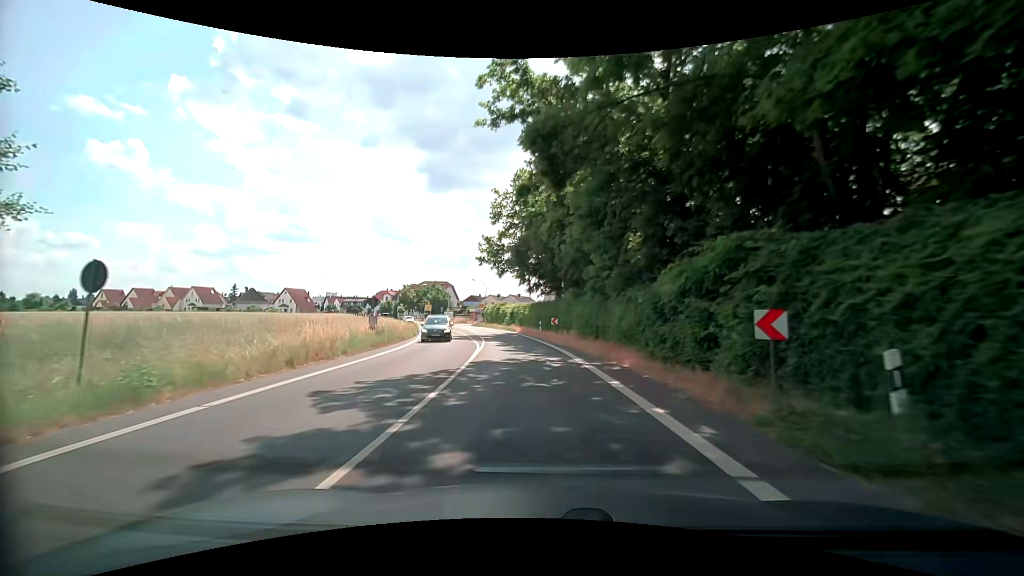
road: secondary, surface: asphalt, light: Day
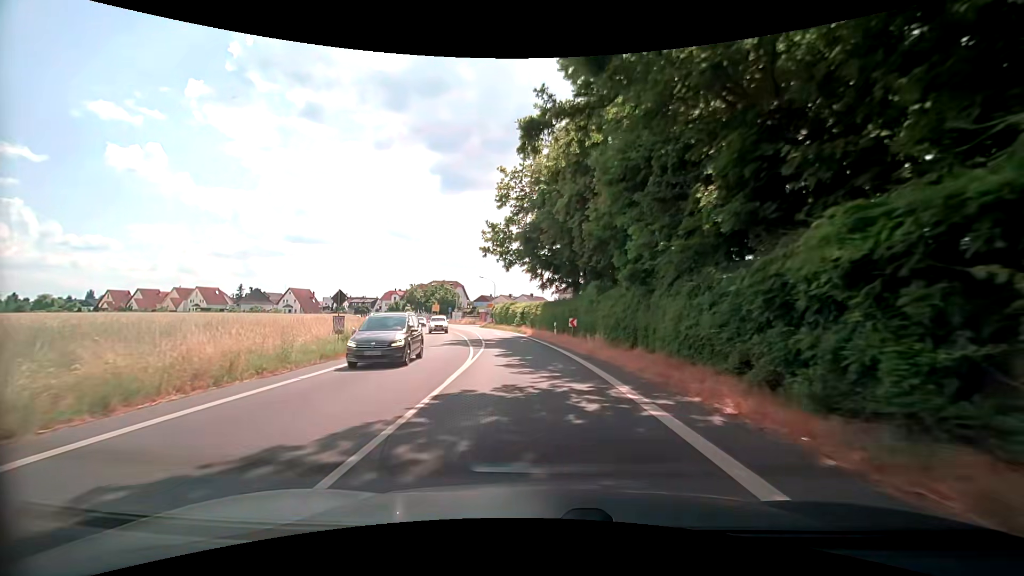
(0.0, +7.0) m; -1°
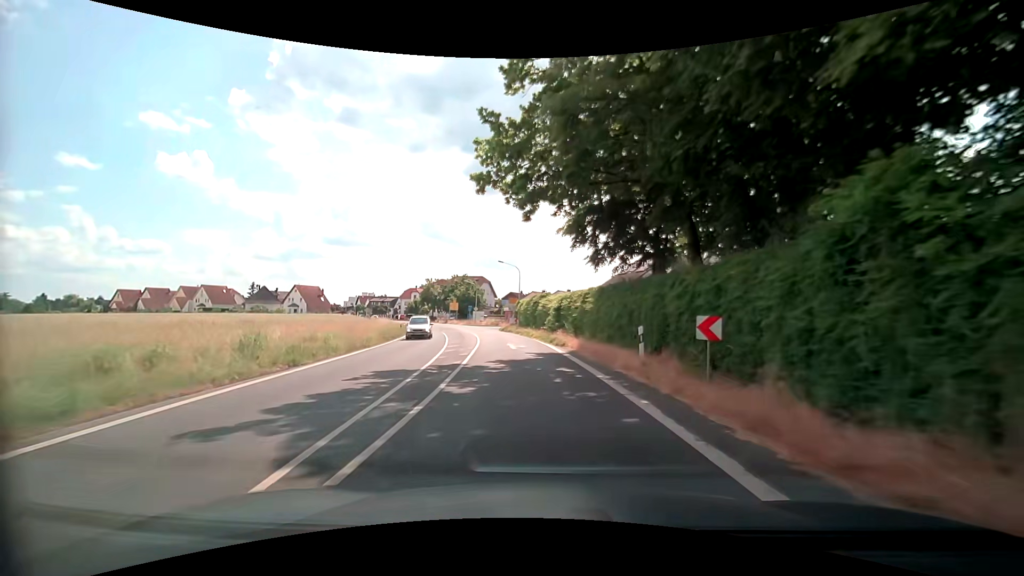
(-0.7, +20.6) m; -4°
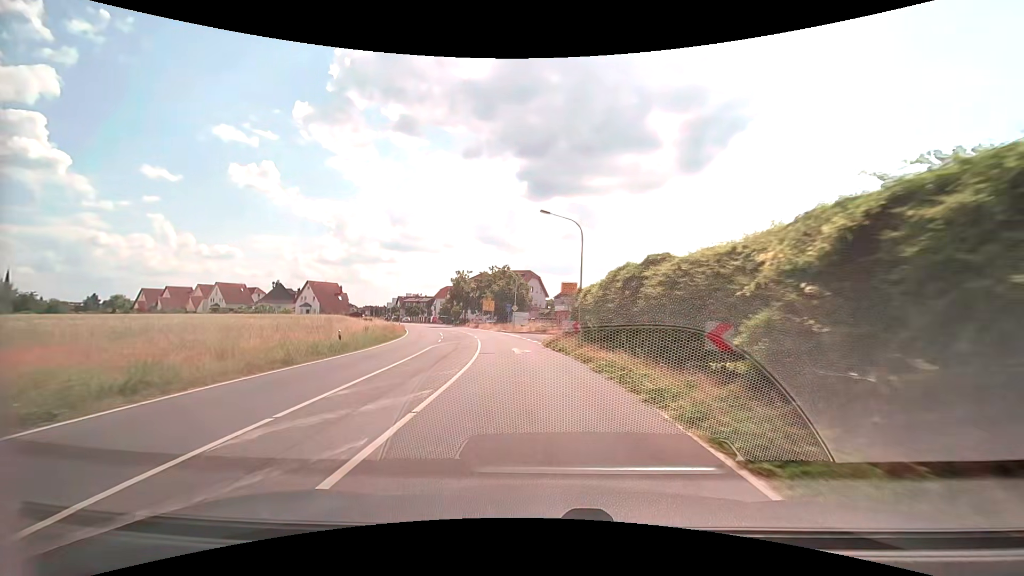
(-1.4, +26.4) m; -6°
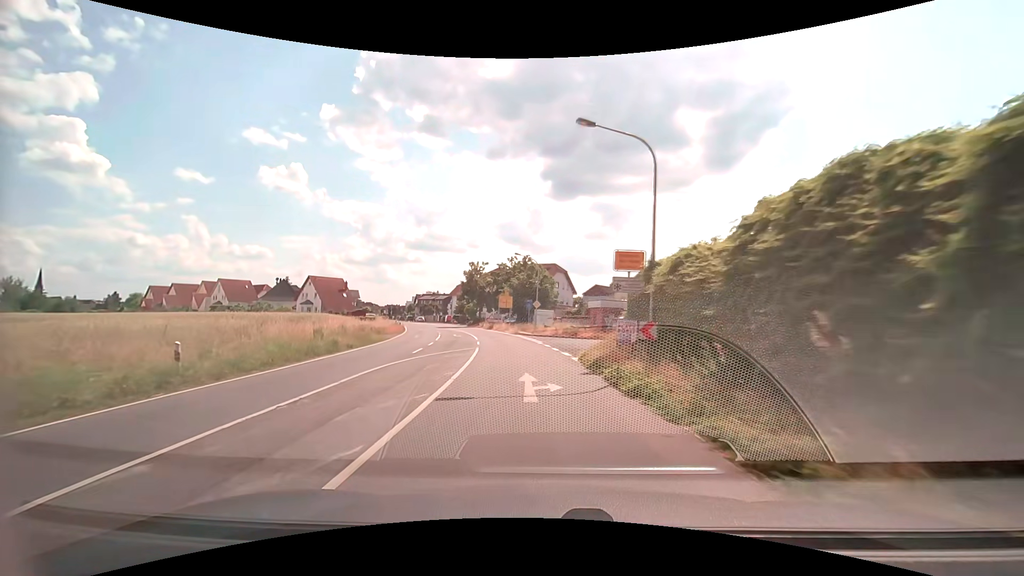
(-0.4, +12.8) m; -3°
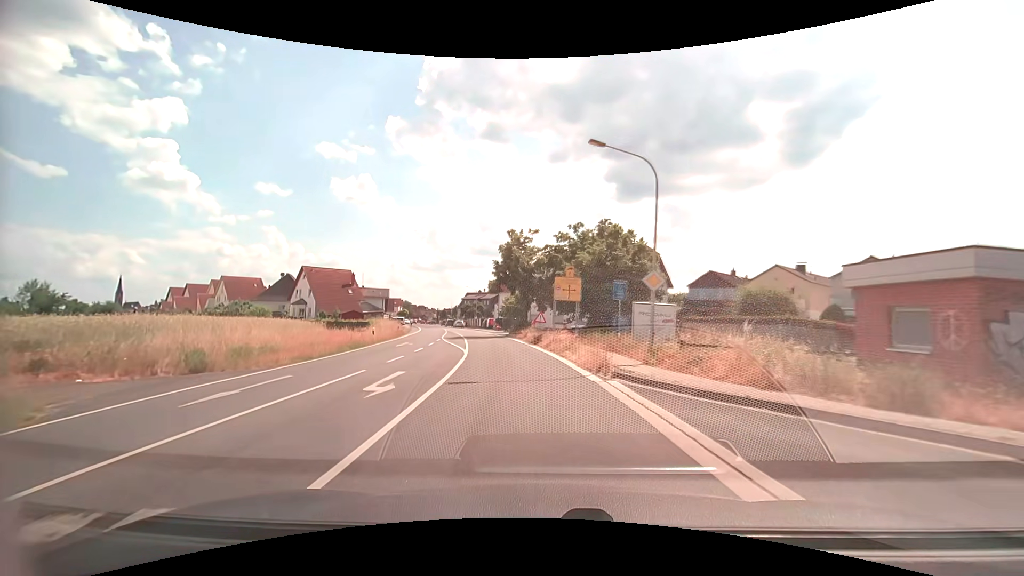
(-1.8, +30.8) m; -7°
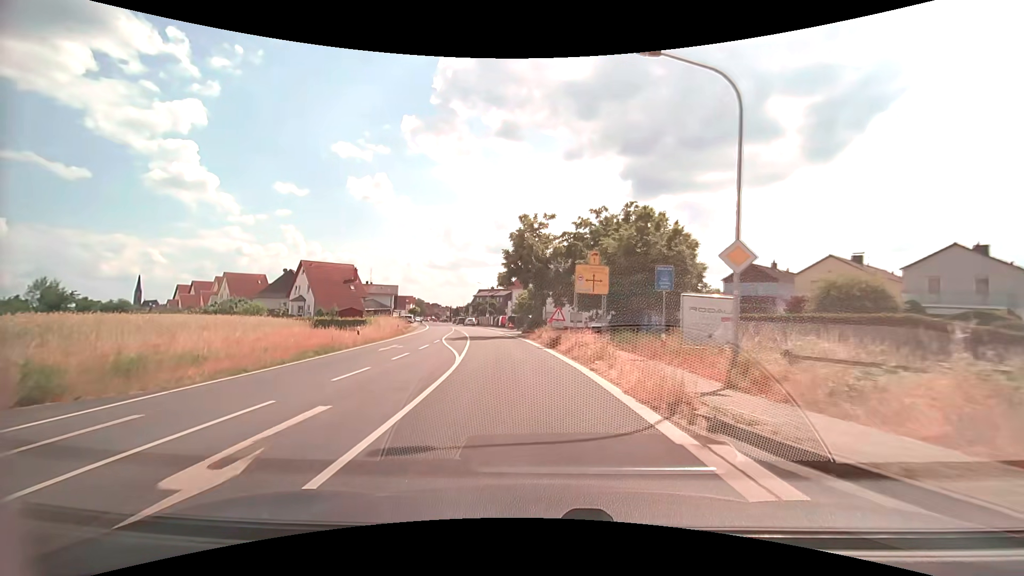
(-0.1, +6.0) m; -2°
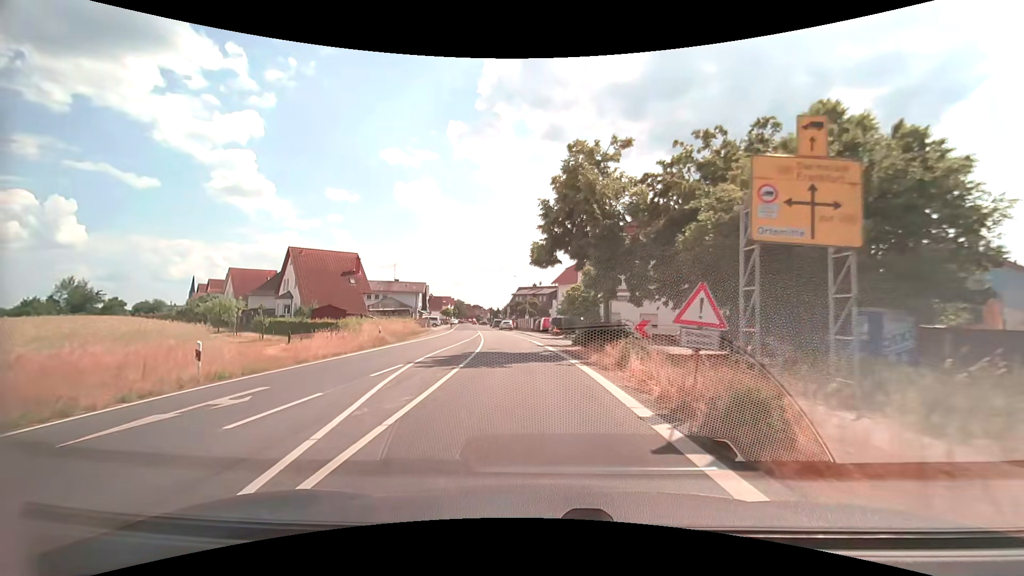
(-0.8, +17.5) m; -5°
(0, +10) (-1, +20) (-1, +30) (-3, +40) (-4, +50) (-5, +60) (-7, +70) (-8, +79) (-10, +89) (-12, +99) m
